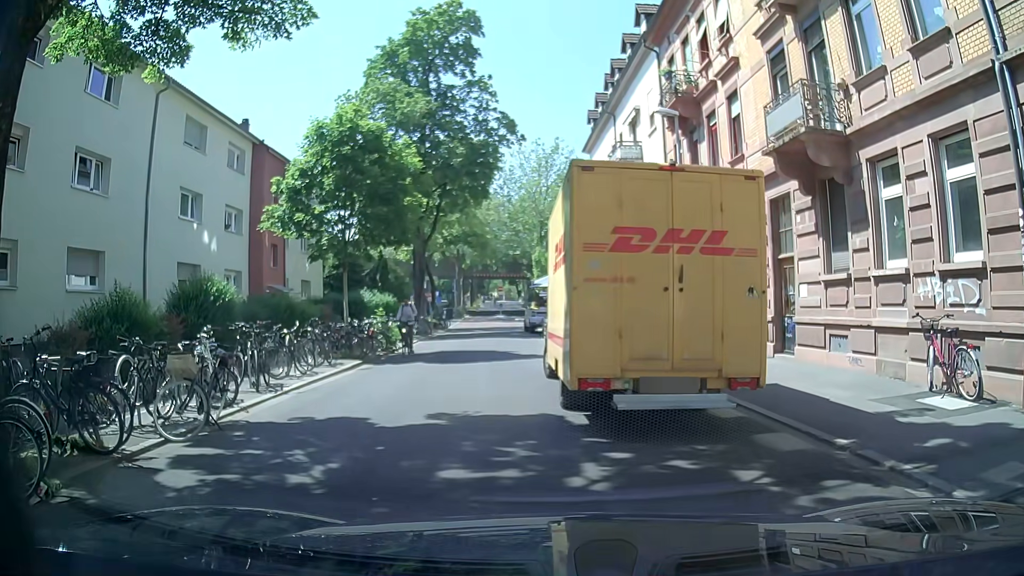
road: residential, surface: asphalt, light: Day
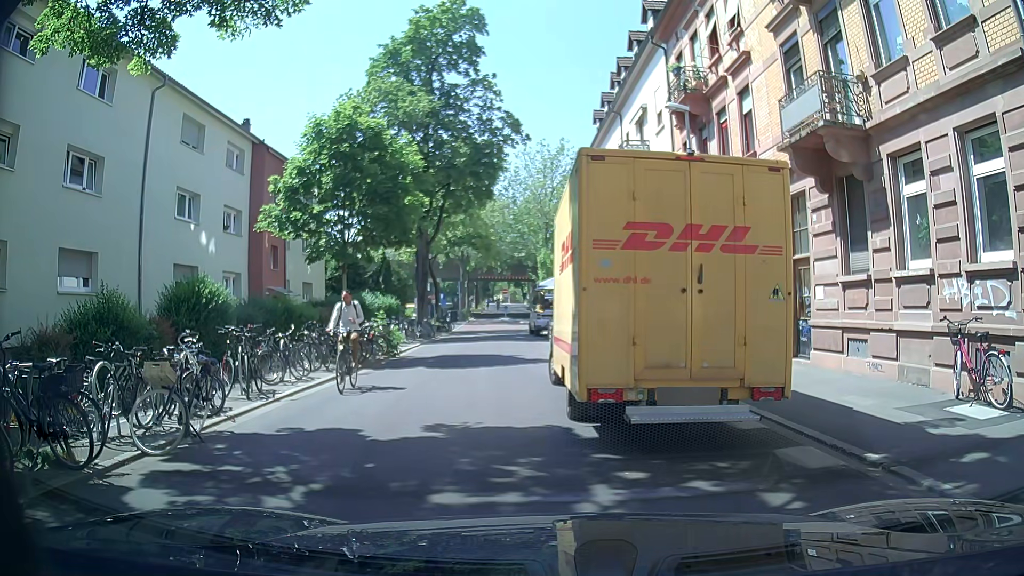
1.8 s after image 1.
(0.0, +0.6) m; 0°
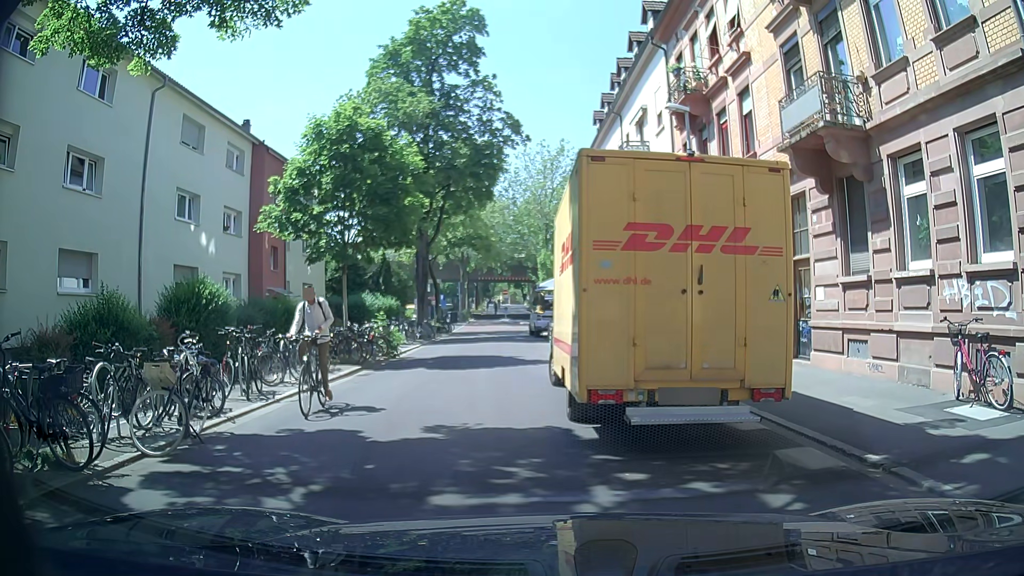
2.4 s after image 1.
(0.0, 0.0) m; 0°
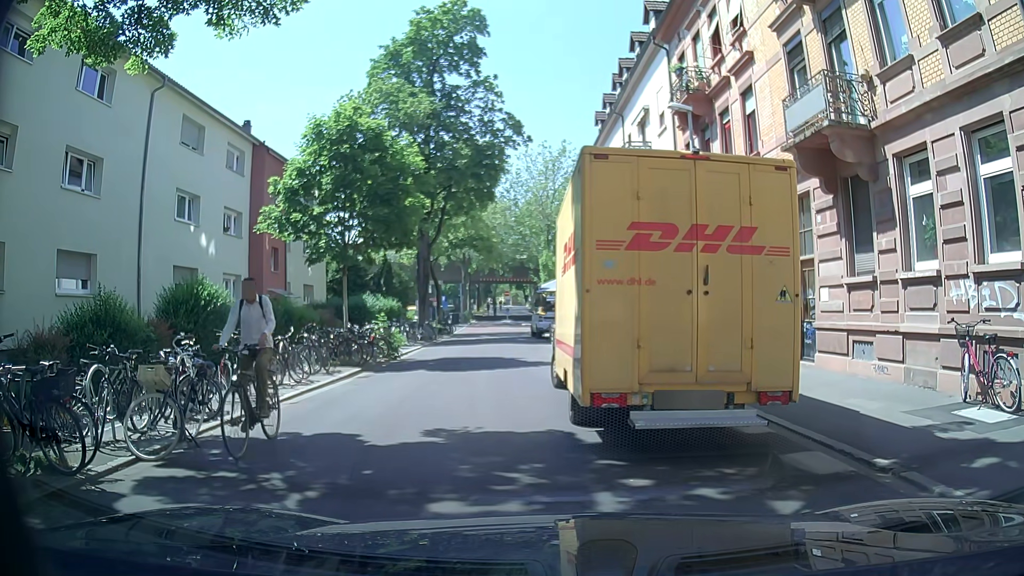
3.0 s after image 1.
(0.0, +0.1) m; 0°
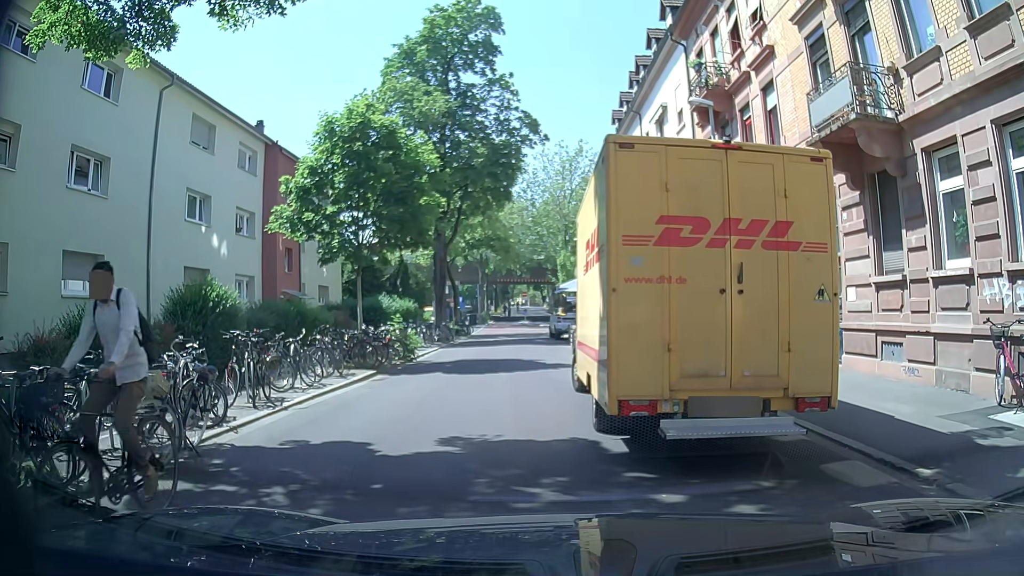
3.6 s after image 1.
(0.0, +0.5) m; 0°
